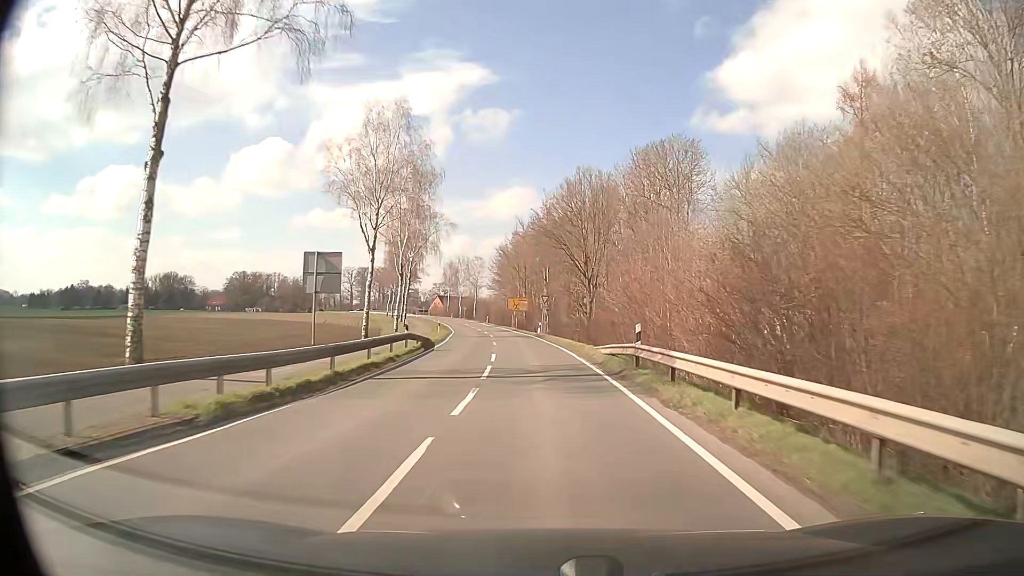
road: secondary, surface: asphalt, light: Day
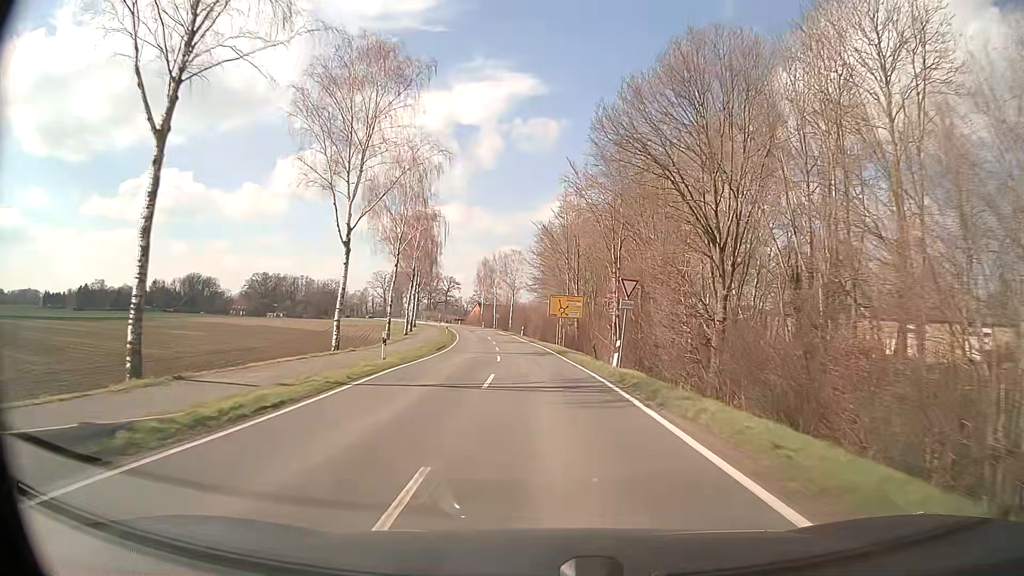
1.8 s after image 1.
(-1.3, +31.5) m; -5°
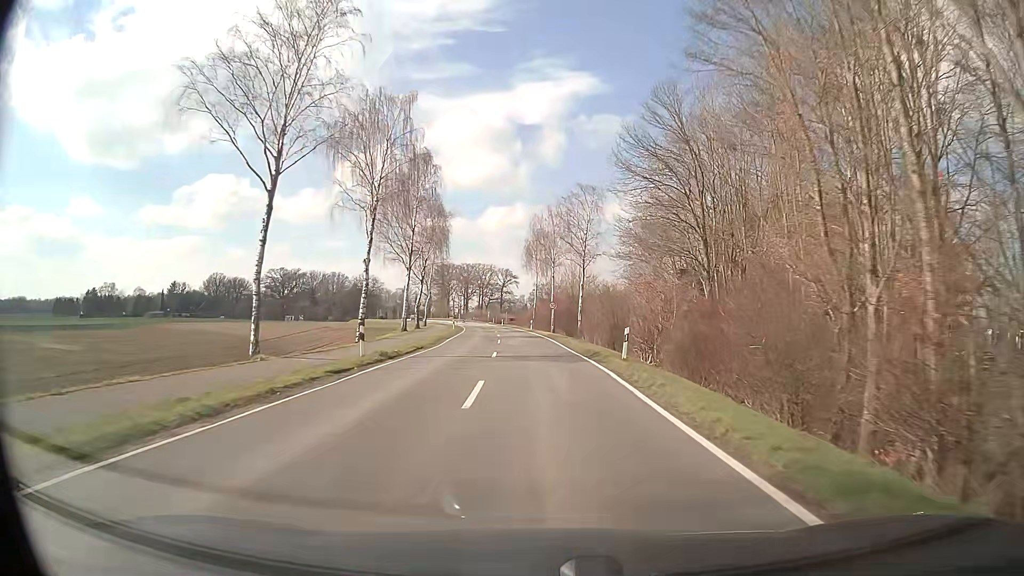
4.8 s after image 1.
(-2.5, +52.6) m; -5°
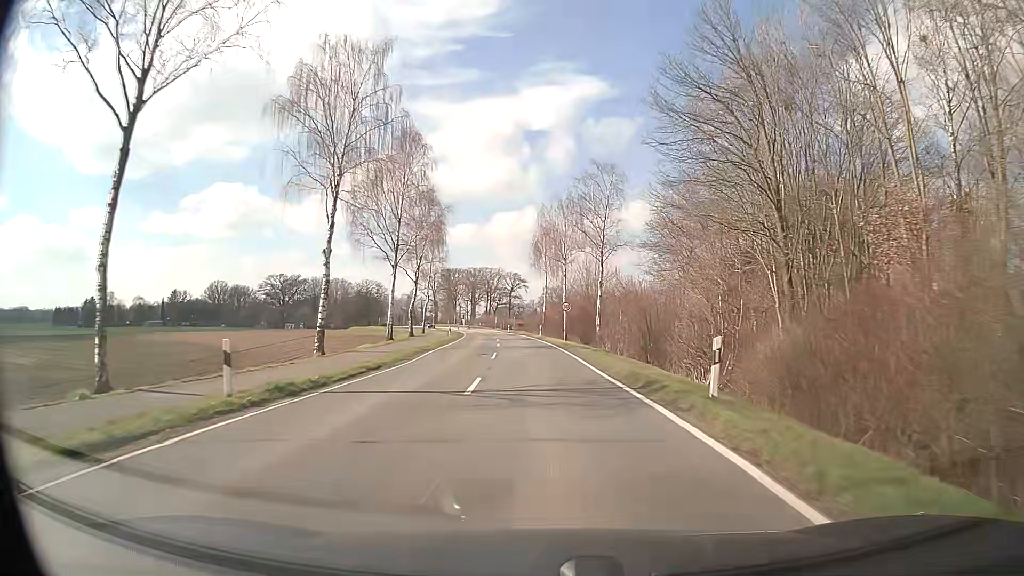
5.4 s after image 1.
(-0.1, +9.9) m; -1°
